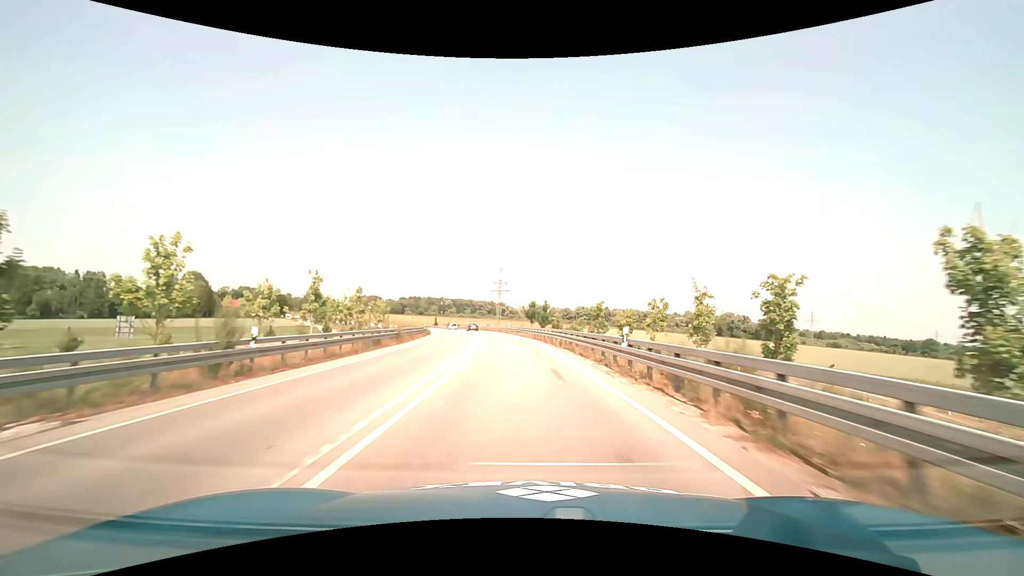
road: trunk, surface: asphalt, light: Day
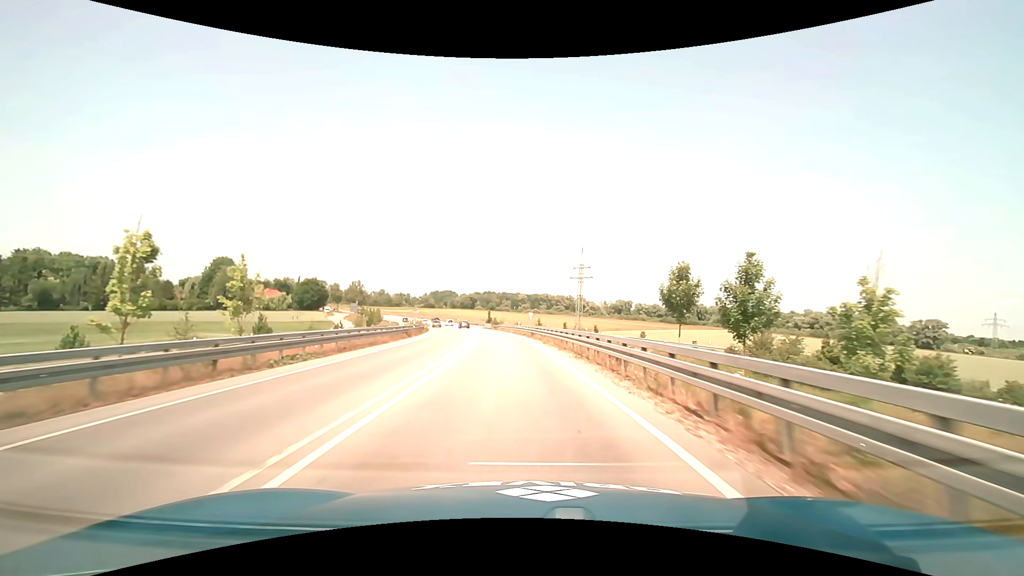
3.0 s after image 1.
(-4.6, +62.2) m; -9°
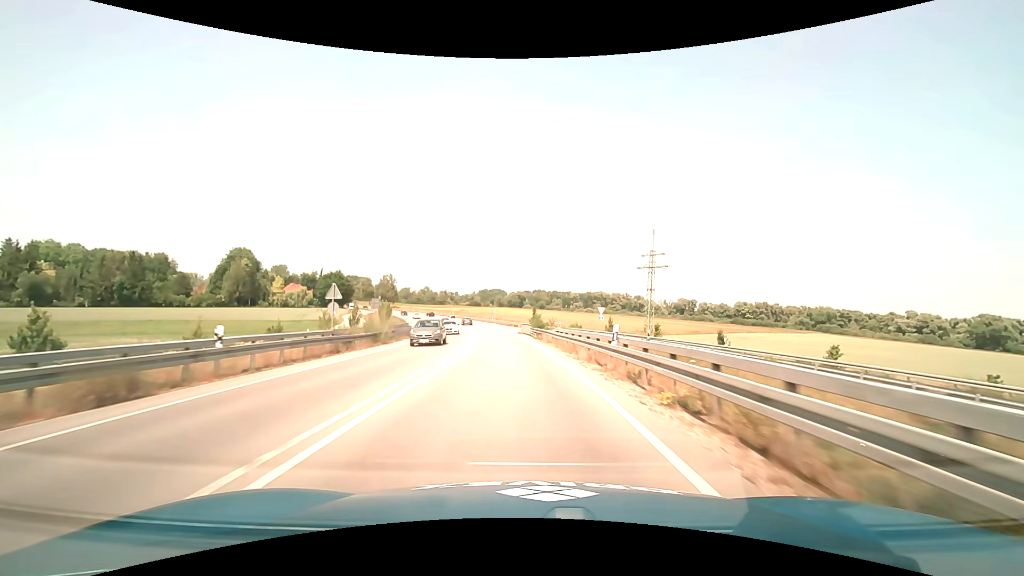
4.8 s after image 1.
(-1.9, +38.1) m; -6°
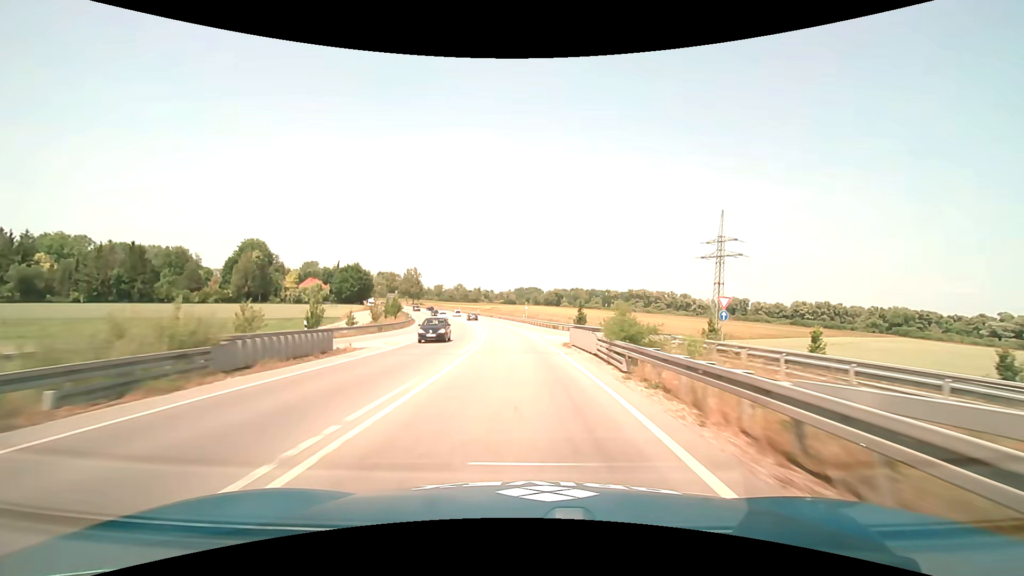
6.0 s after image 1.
(-0.9, +25.6) m; -4°
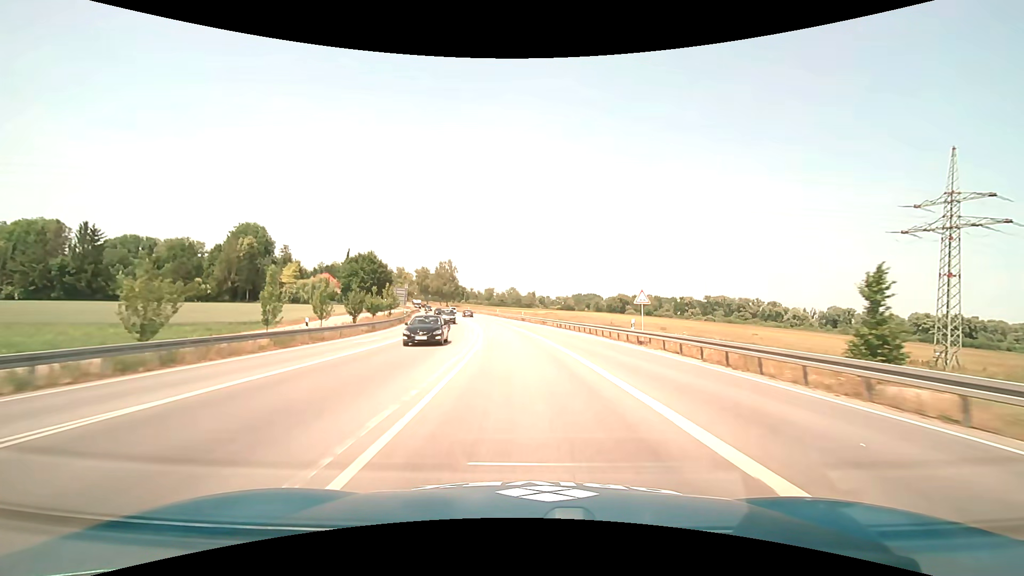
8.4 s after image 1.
(-3.2, +51.0) m; -7°
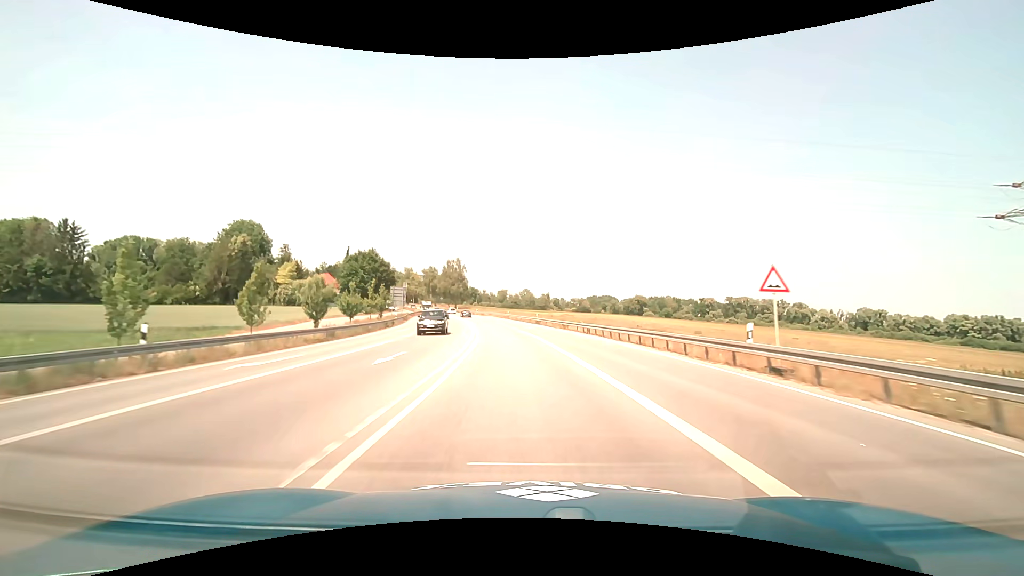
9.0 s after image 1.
(-0.1, +12.7) m; -2°
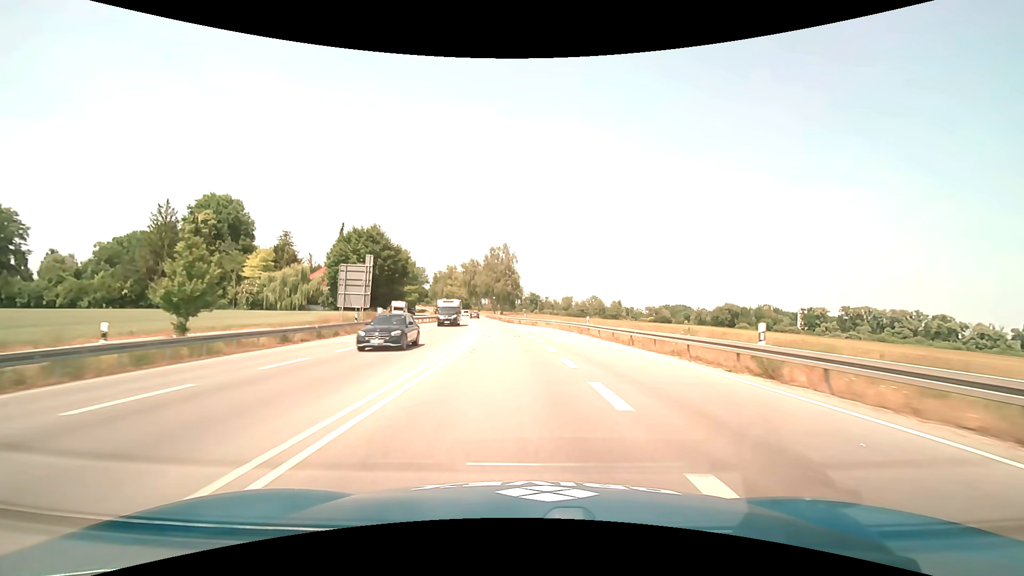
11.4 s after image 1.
(-3.0, +50.1) m; -7°
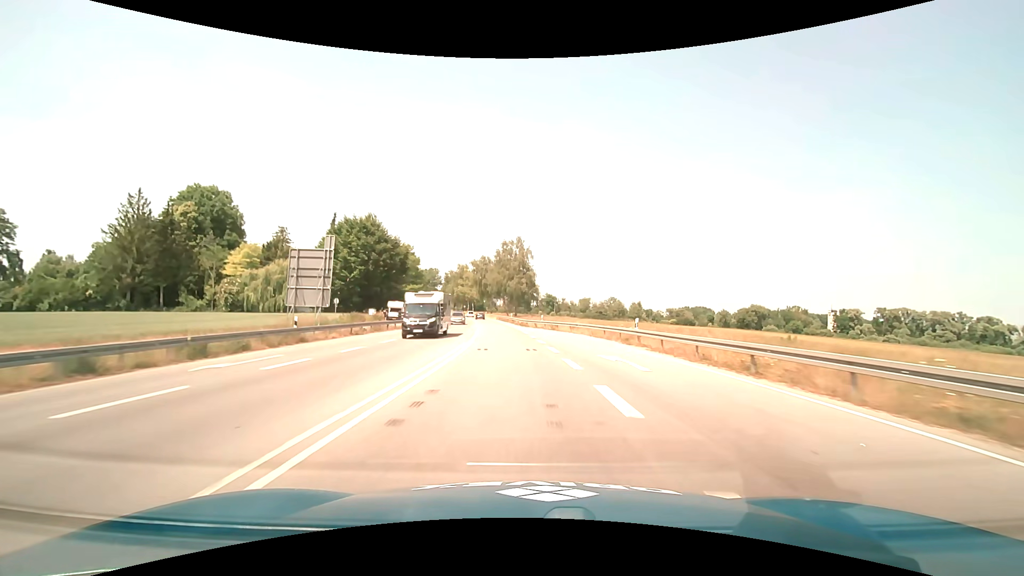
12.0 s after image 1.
(-0.2, +12.5) m; -2°
(0, +10) (0, +20) (-1, +30) (-2, +40) (-3, +50) (-4, +60) (-5, +70) (-6, +80) (-8, +90) (-9, +99) m
